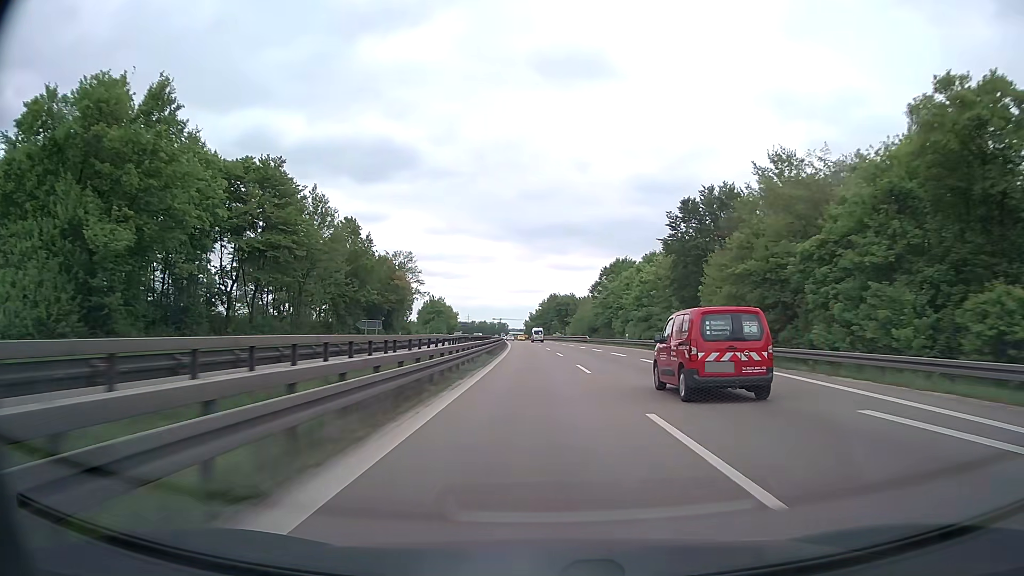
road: trunk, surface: asphalt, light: Day
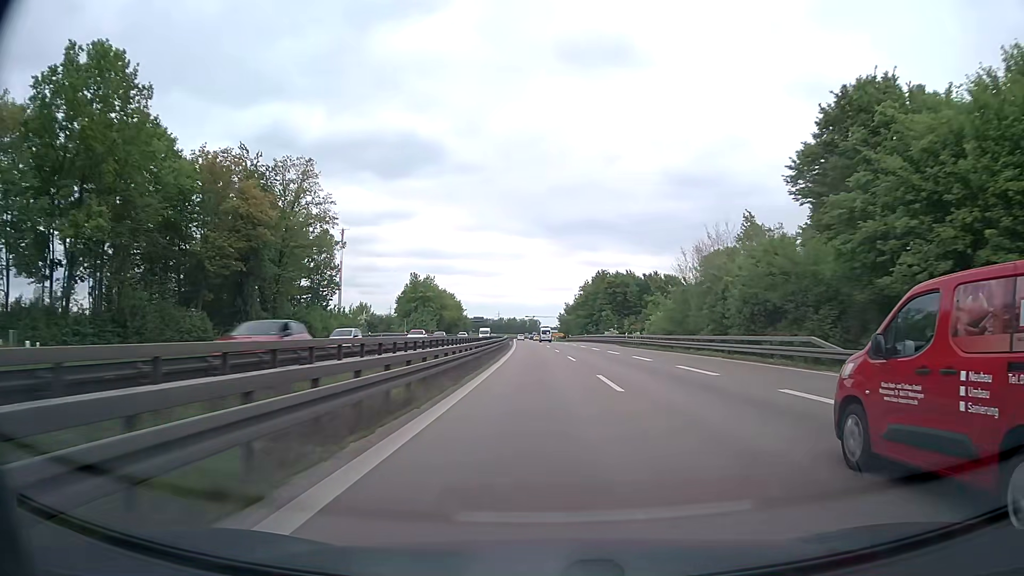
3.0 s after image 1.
(-1.9, +79.3) m; -3°
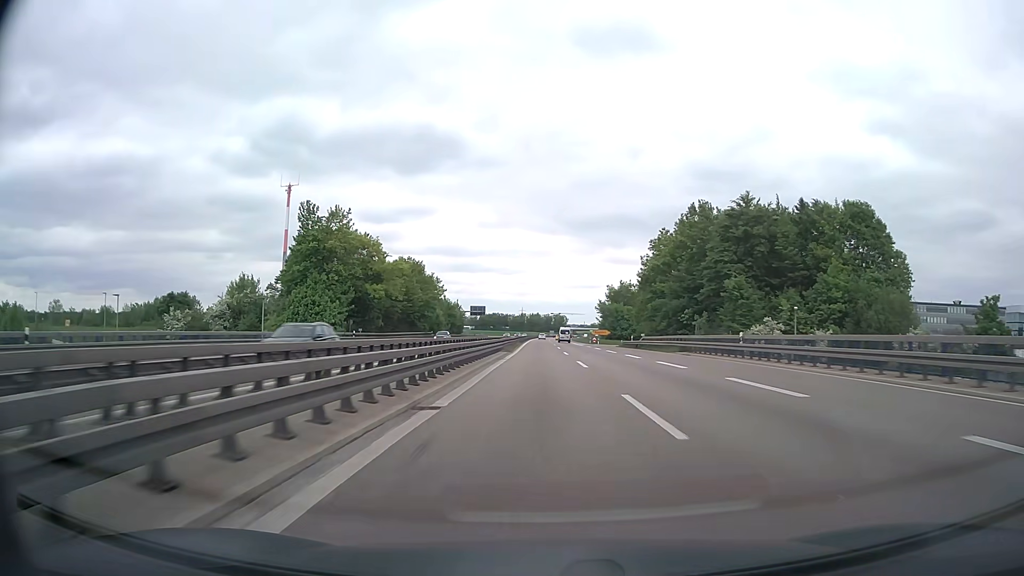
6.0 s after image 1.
(-1.5, +79.3) m; -2°
(0, +10) (0, +20) (0, +30) (0, +40) (0, +50) (0, +60) (0, +70) (0, +80) (0, +90) (0, +100) m
